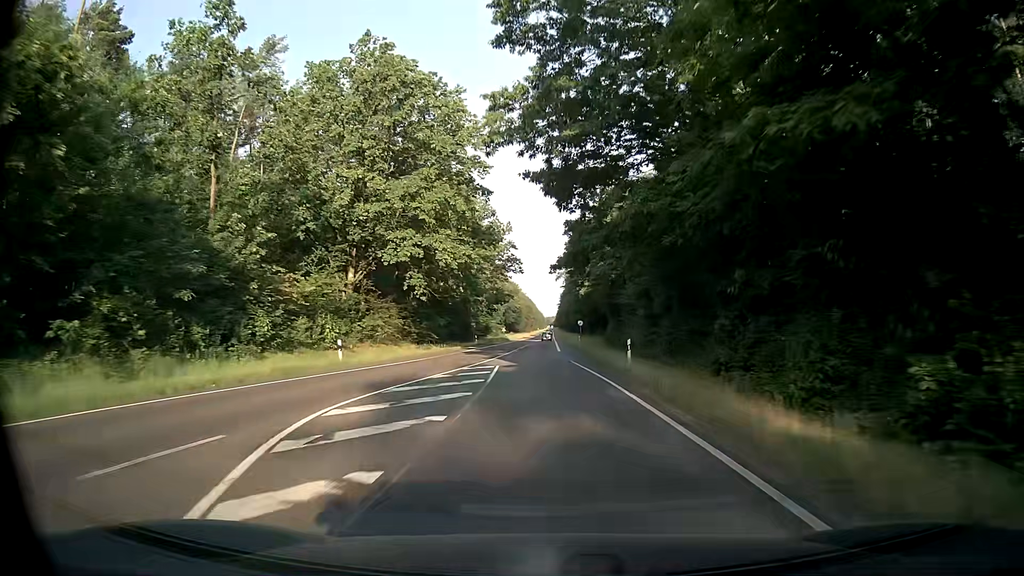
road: secondary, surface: asphalt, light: Day
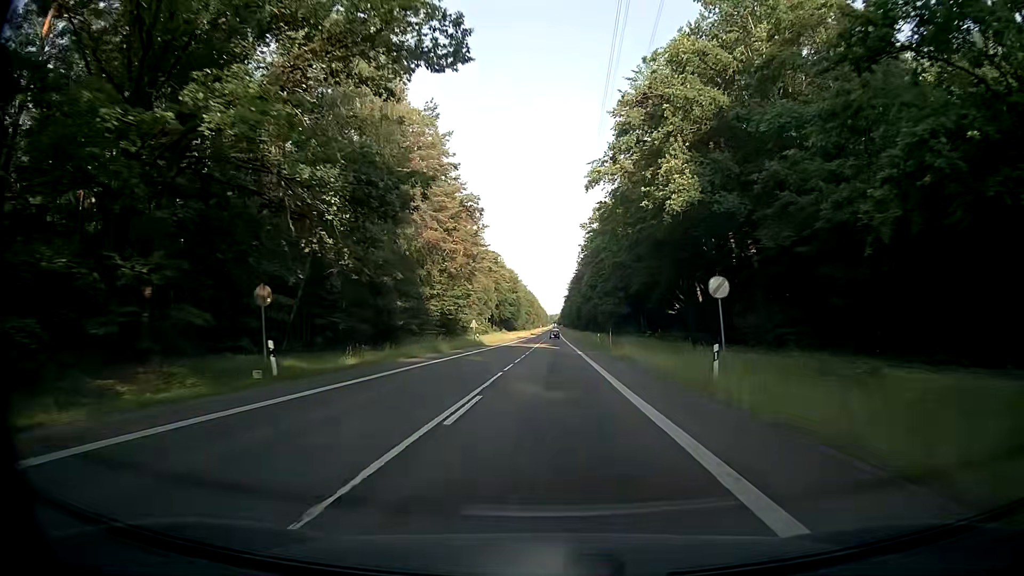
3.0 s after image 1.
(-0.5, +61.2) m; -1°
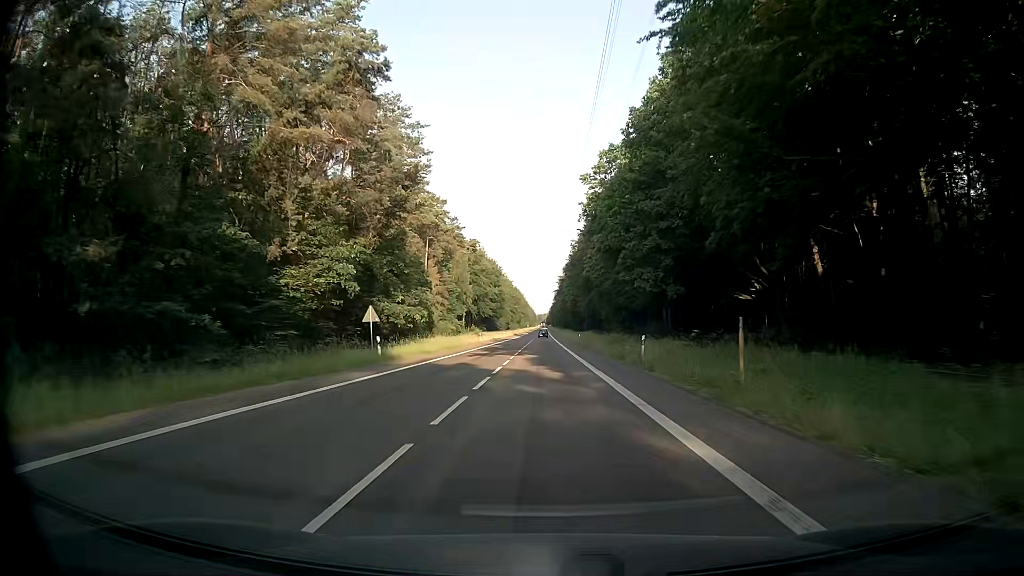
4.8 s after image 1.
(+0.5, +37.0) m; +1°
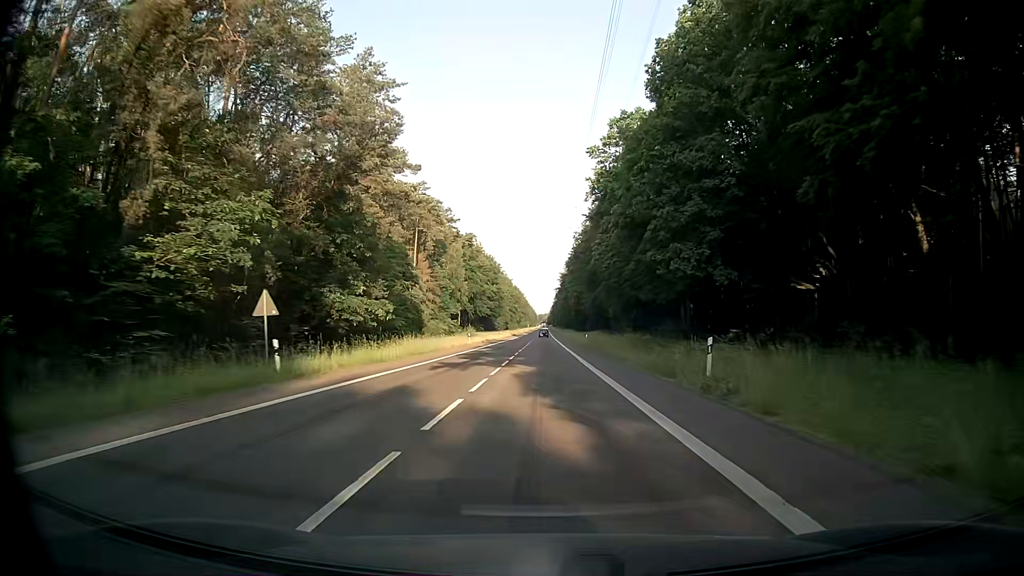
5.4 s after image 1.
(0.0, +12.4) m; 0°
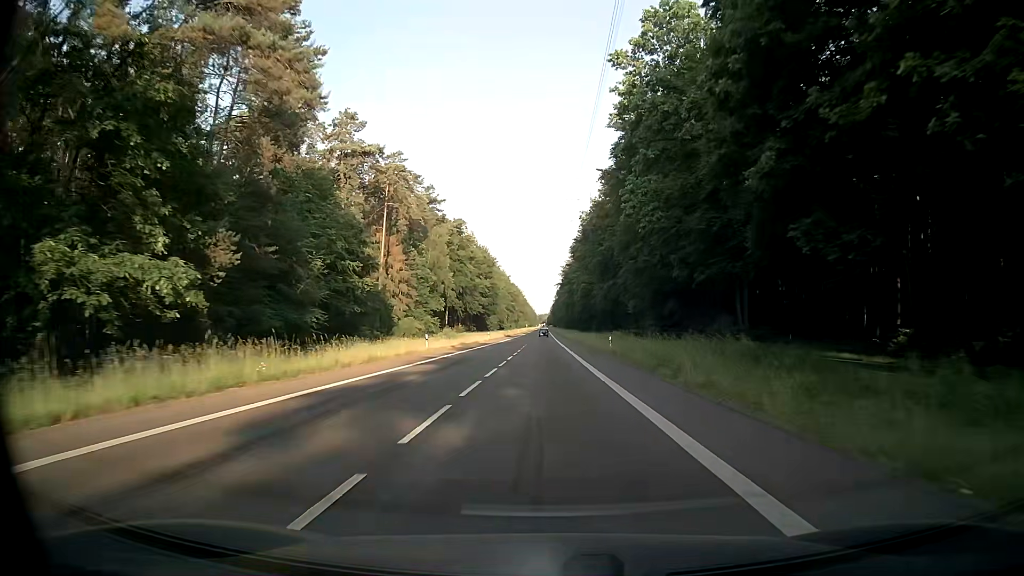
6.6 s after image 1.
(+0.2, +24.8) m; 0°
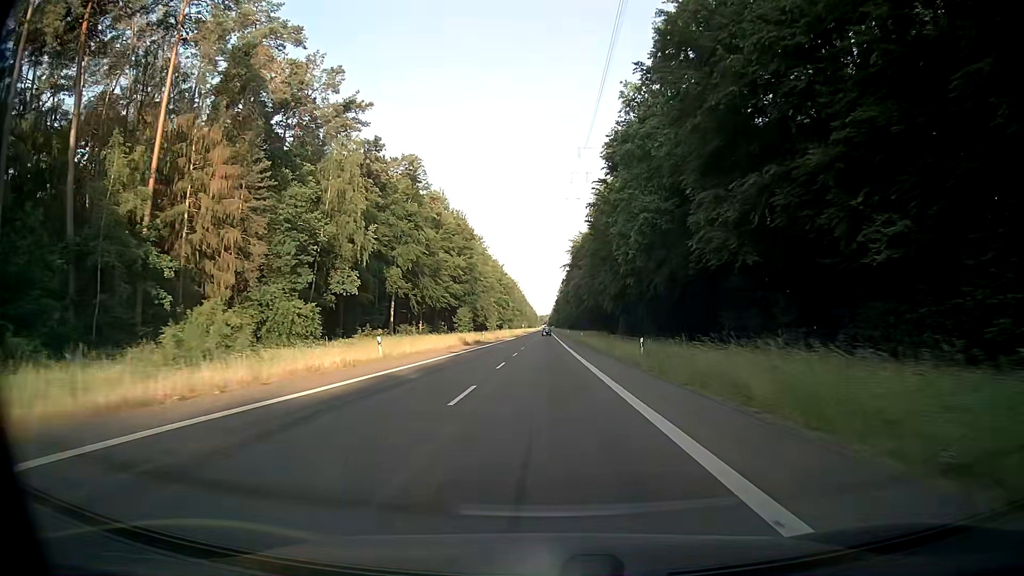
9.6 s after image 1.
(+0.4, +62.5) m; +1°
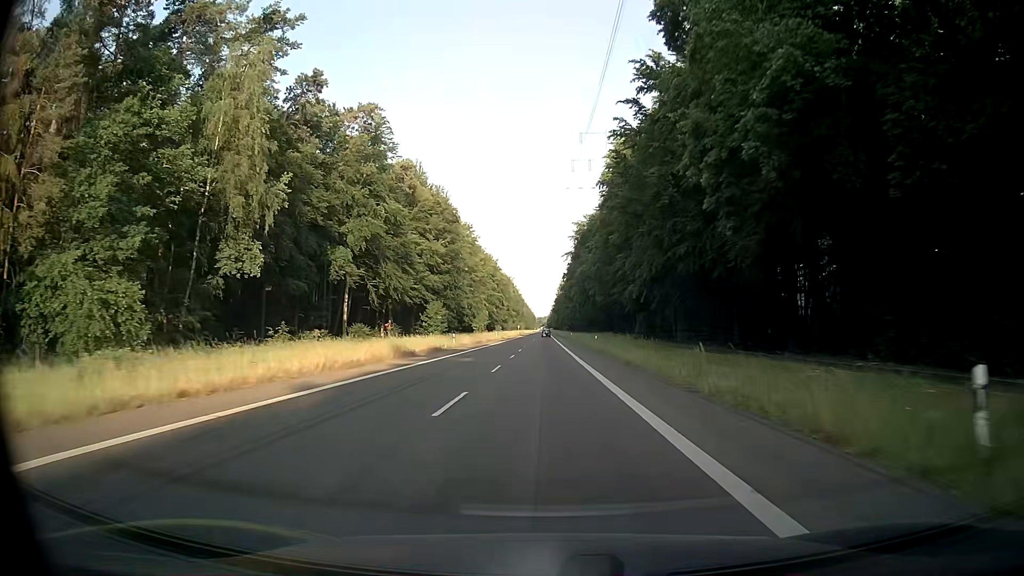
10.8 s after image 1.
(-0.3, +25.1) m; -1°
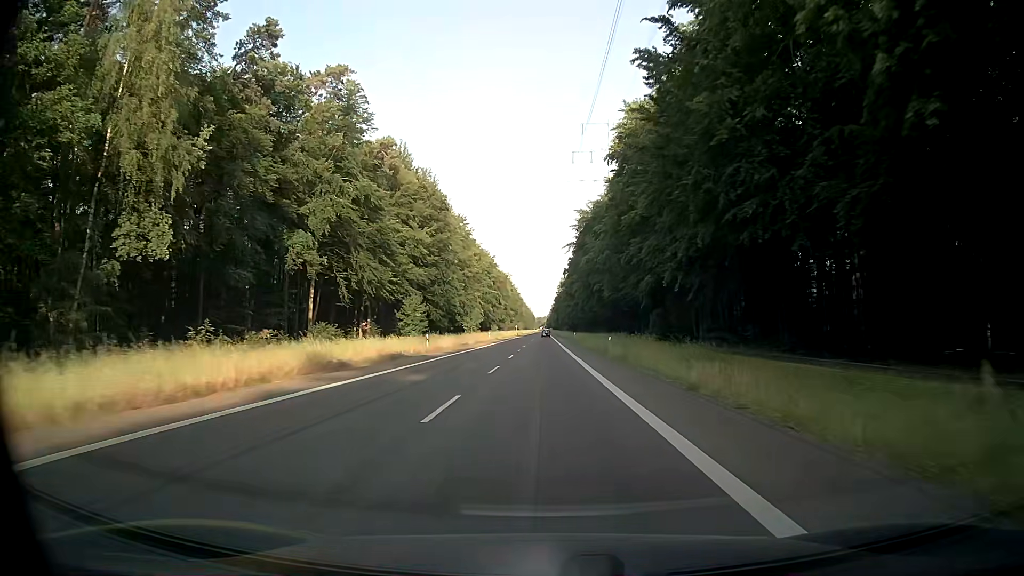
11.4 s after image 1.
(+0.1, +12.6) m; 0°
(0, +10) (0, +20) (0, +30) (0, +40) (0, +50) (0, +60) (0, +70) (0, +80) (0, +90) (0, +100) m
